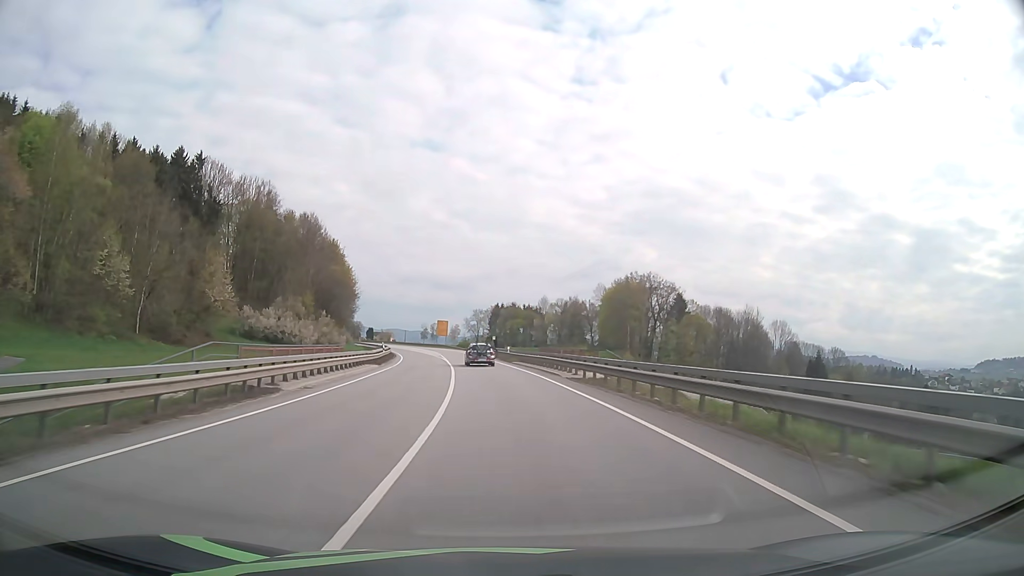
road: primary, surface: asphalt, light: Day
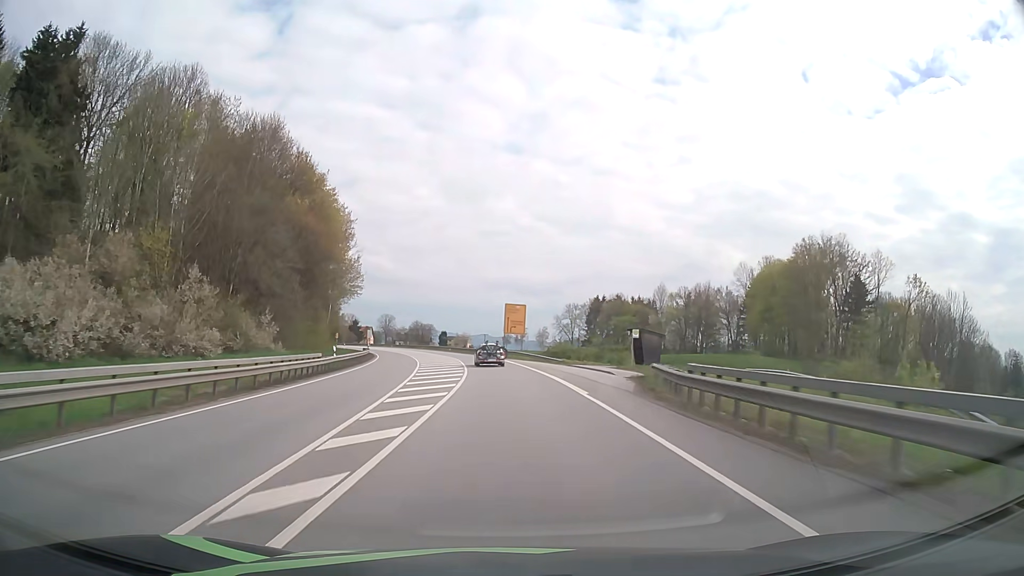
(-4.8, +69.1) m; -8°
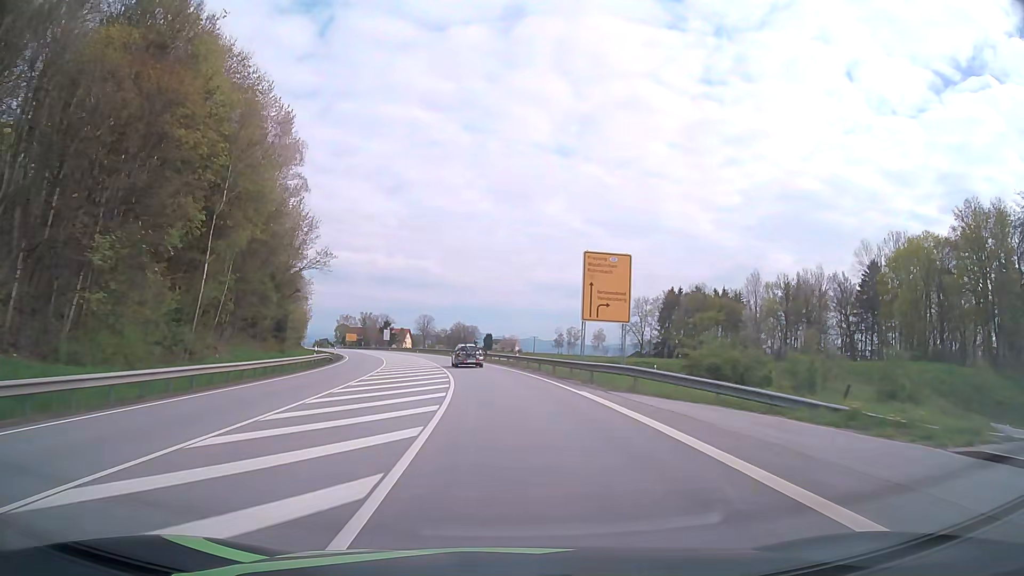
(-1.3, +41.5) m; -4°
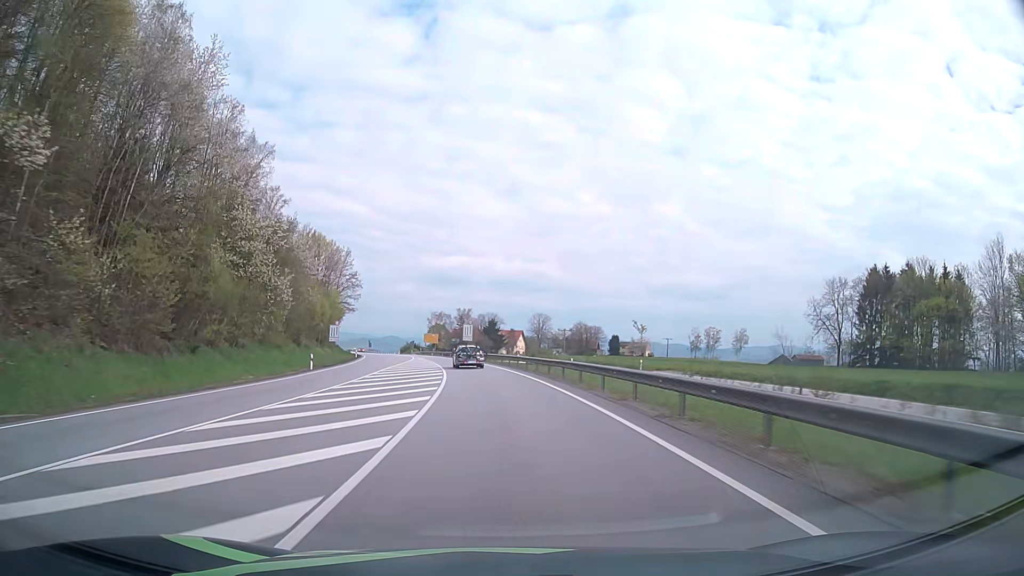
(-4.4, +55.0) m; -10°
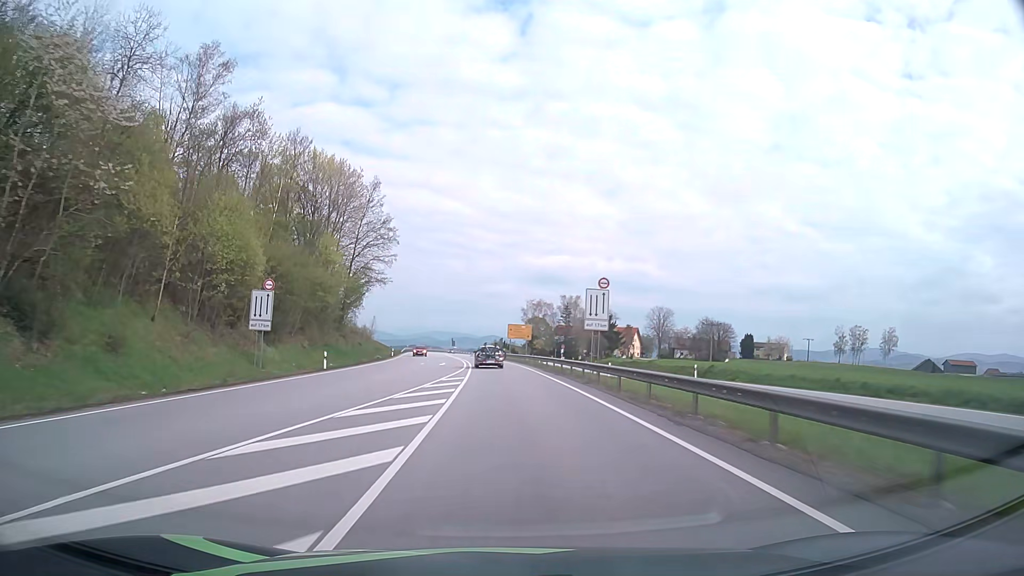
(-4.6, +55.0) m; -9°
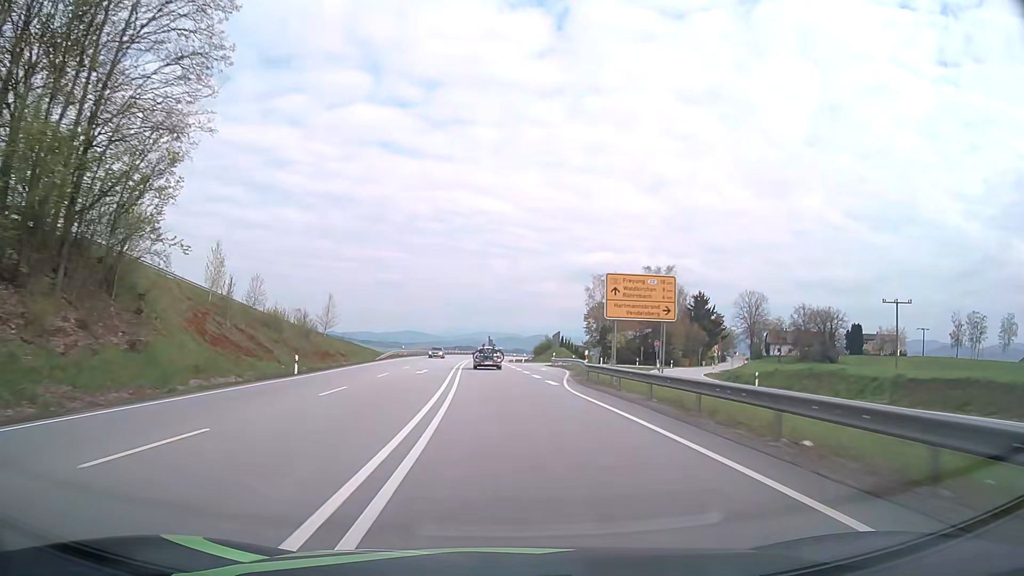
(-1.9, +55.7) m; -4°
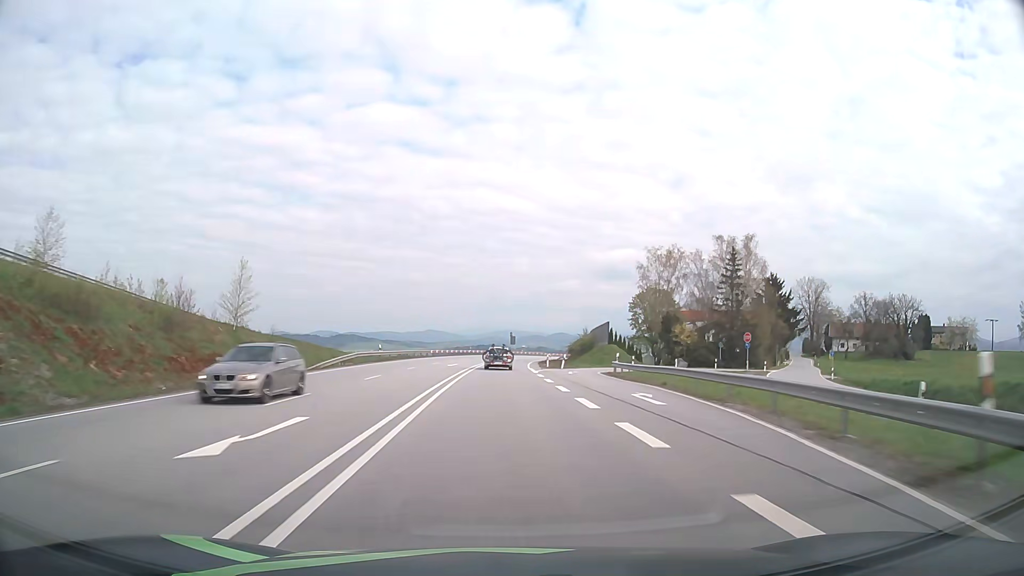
(-0.6, +28.1) m; -2°
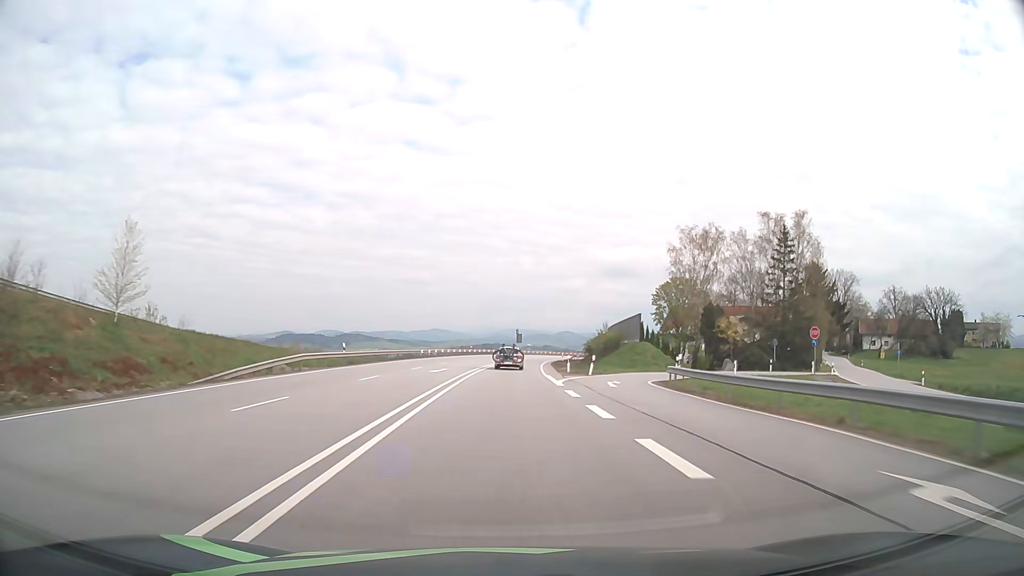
(-0.1, +14.1) m; -1°
(0, +10) (0, +20) (0, +30) (0, +40) (+1, +50) (+1, +60) (+2, +70) (+2, +80) (+3, +90) (+4, +100) m
